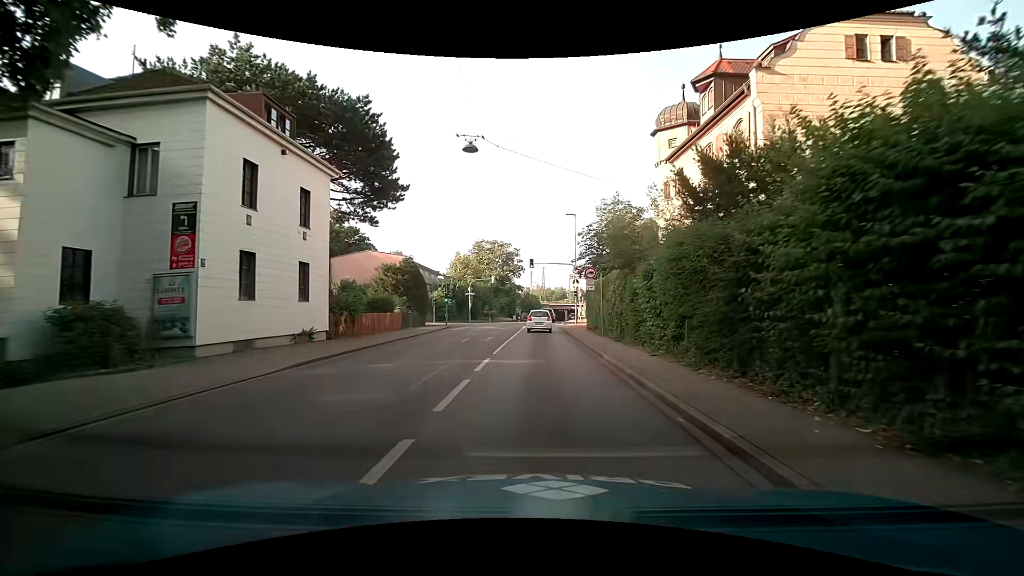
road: secondary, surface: asphalt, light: Day
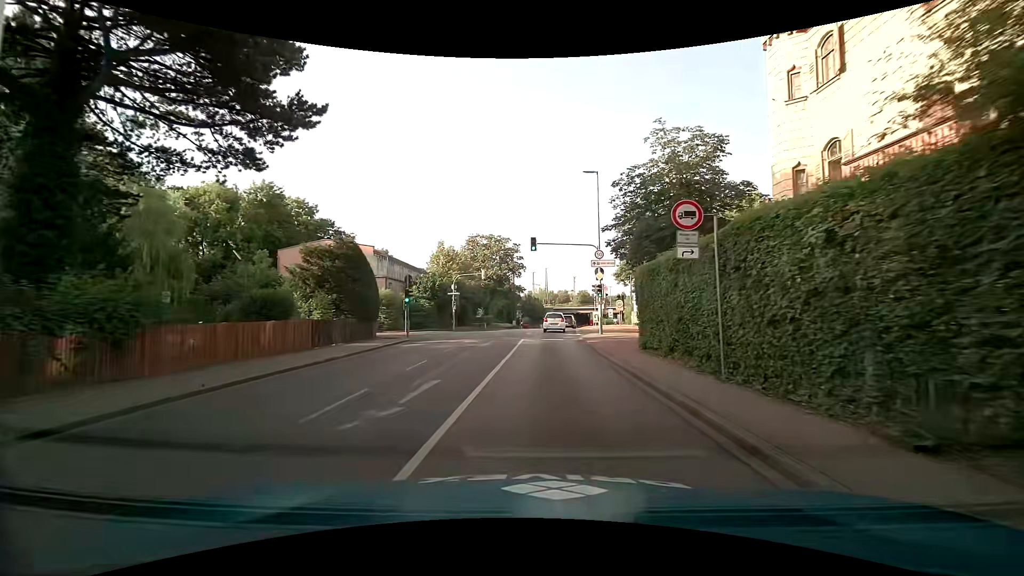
(-0.1, +15.7) m; 0°
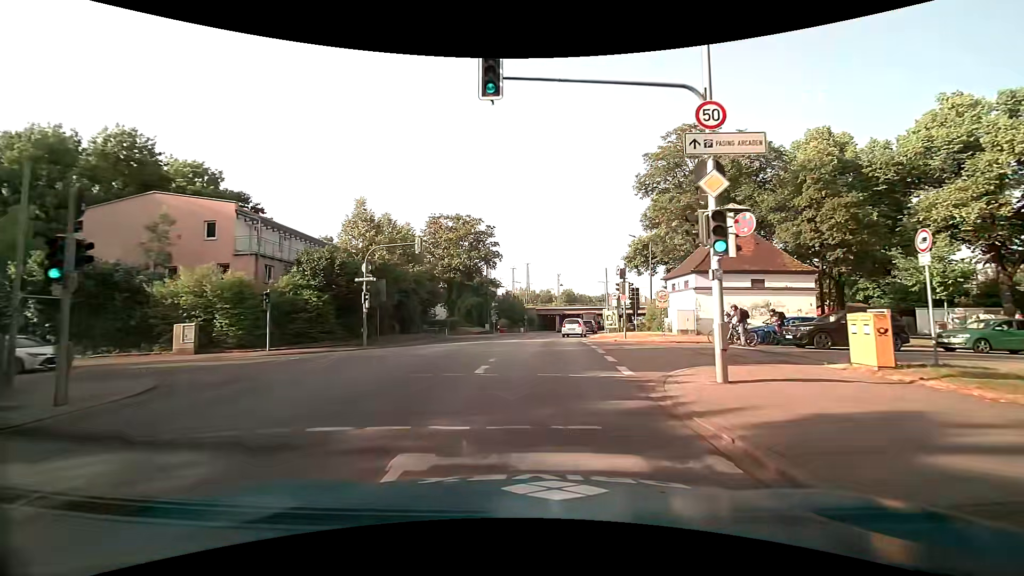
(+0.3, +22.7) m; +2°
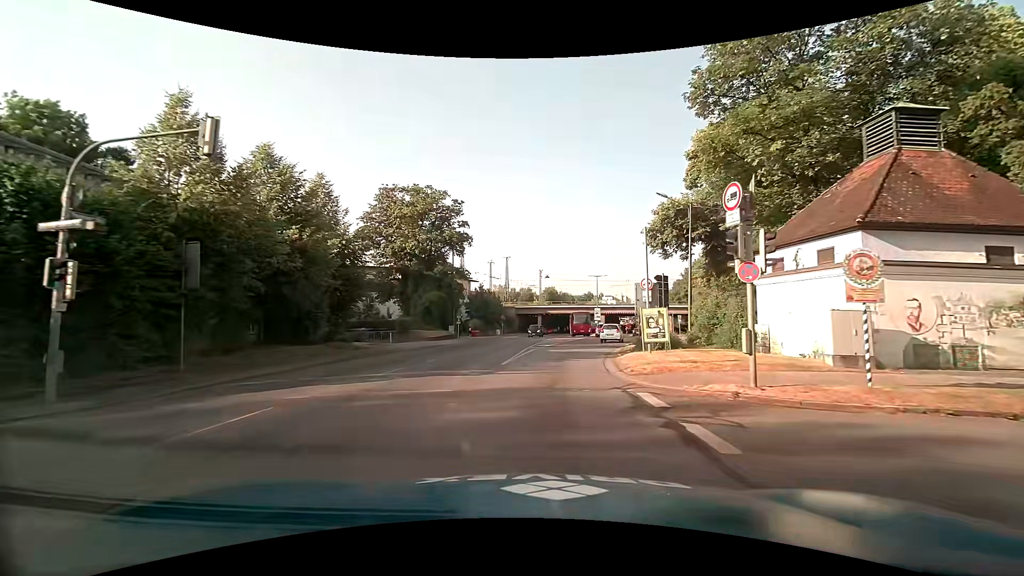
(+0.4, +17.9) m; +2°
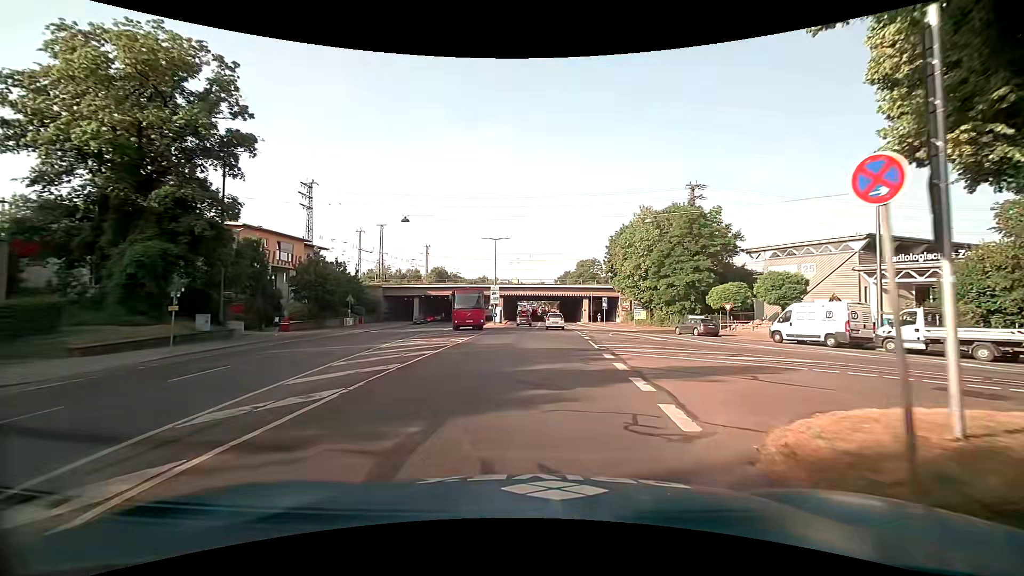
(+3.1, +29.7) m; +12°
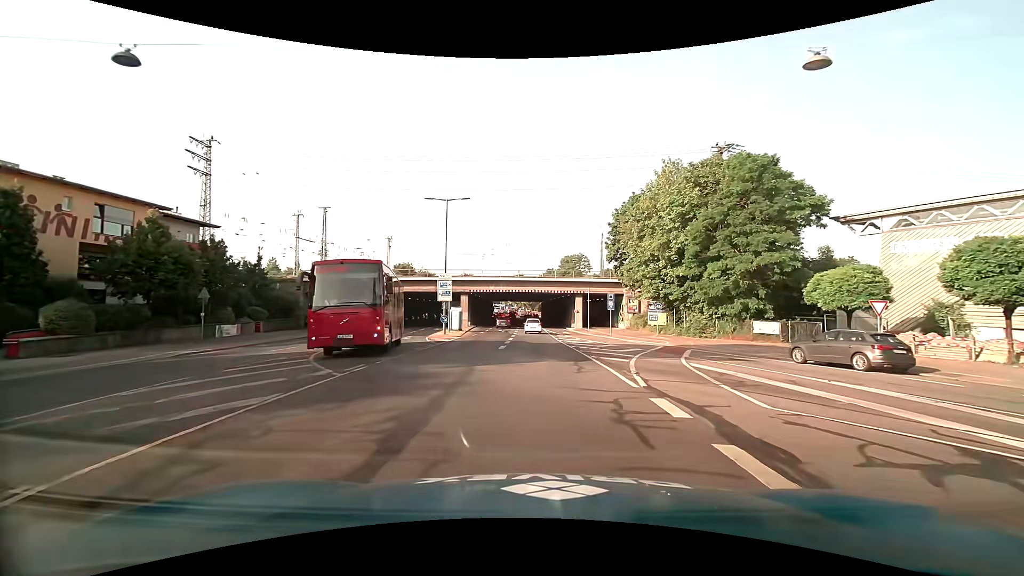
(+0.6, +21.8) m; +2°
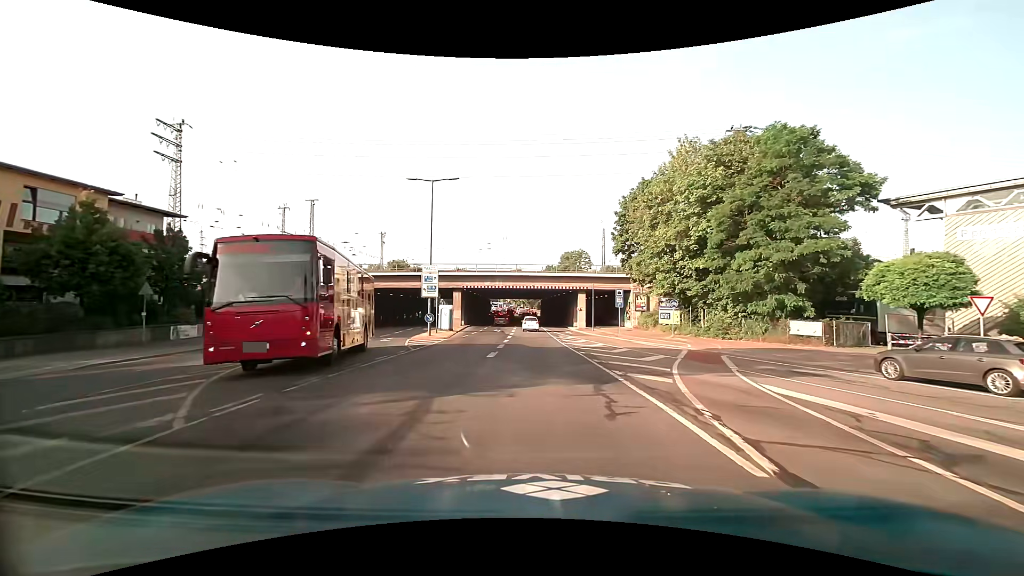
(0.0, +5.2) m; 0°
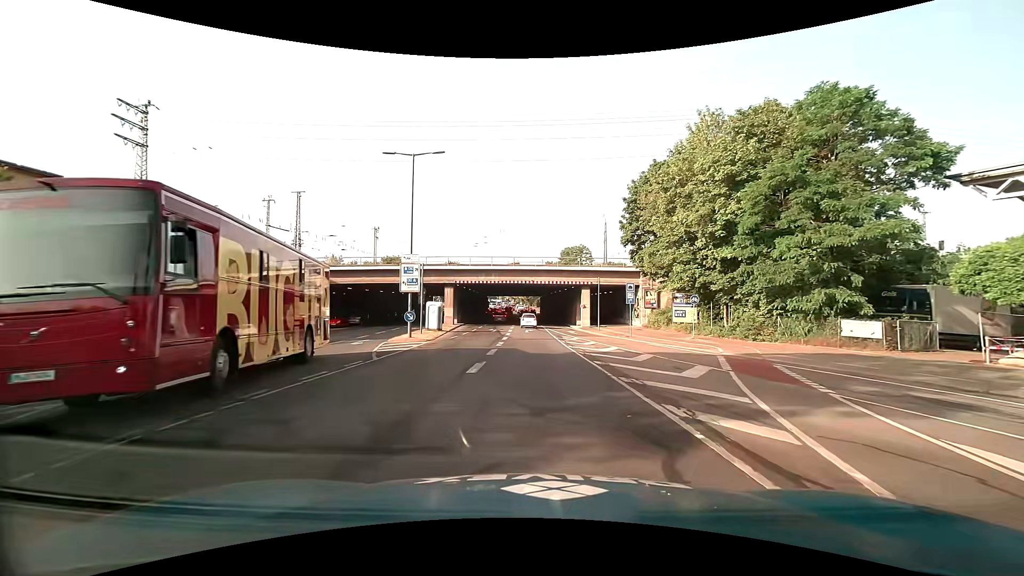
(0.0, +5.1) m; 0°
